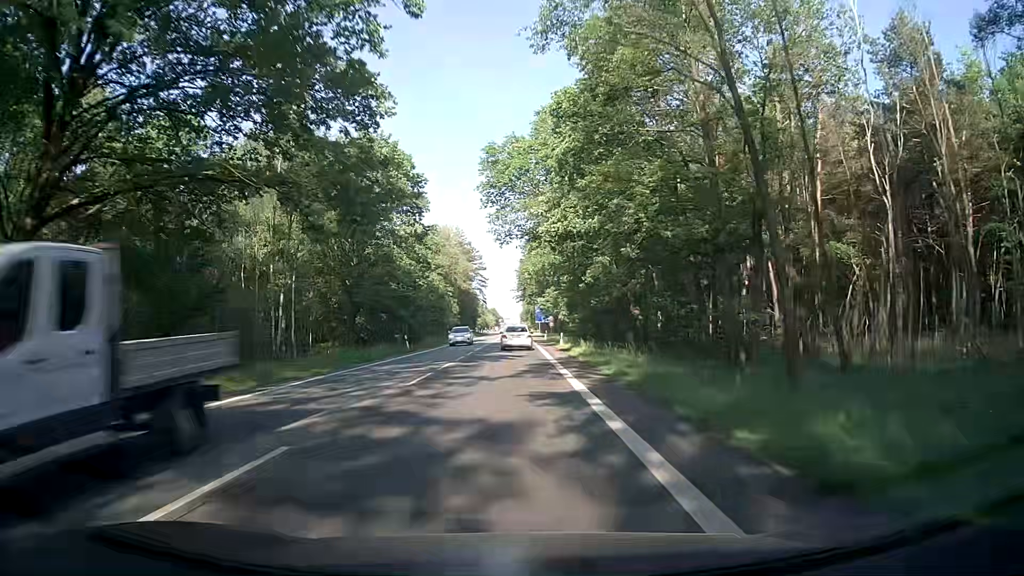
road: secondary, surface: asphalt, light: Day
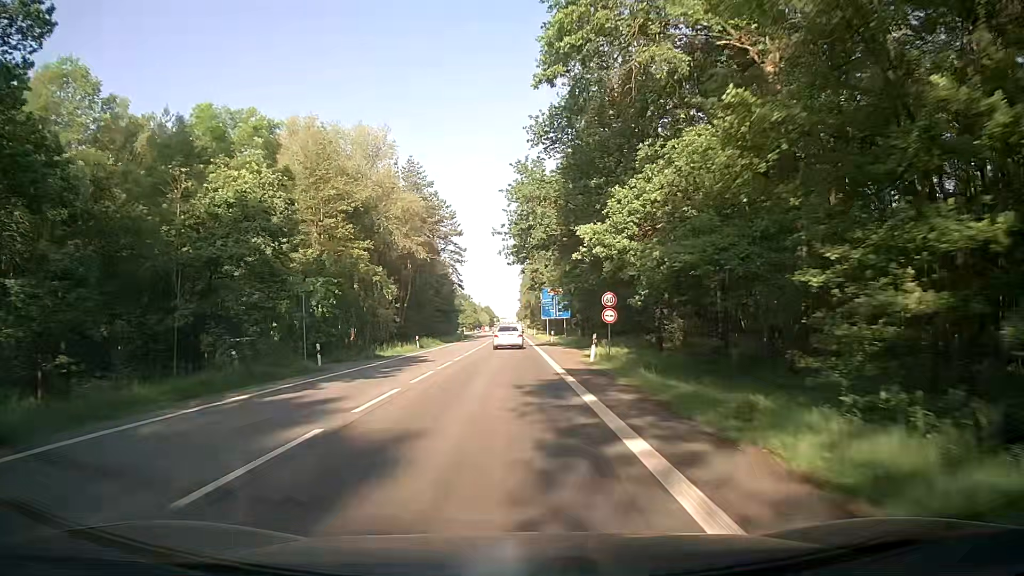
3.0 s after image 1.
(+0.3, +53.7) m; 0°
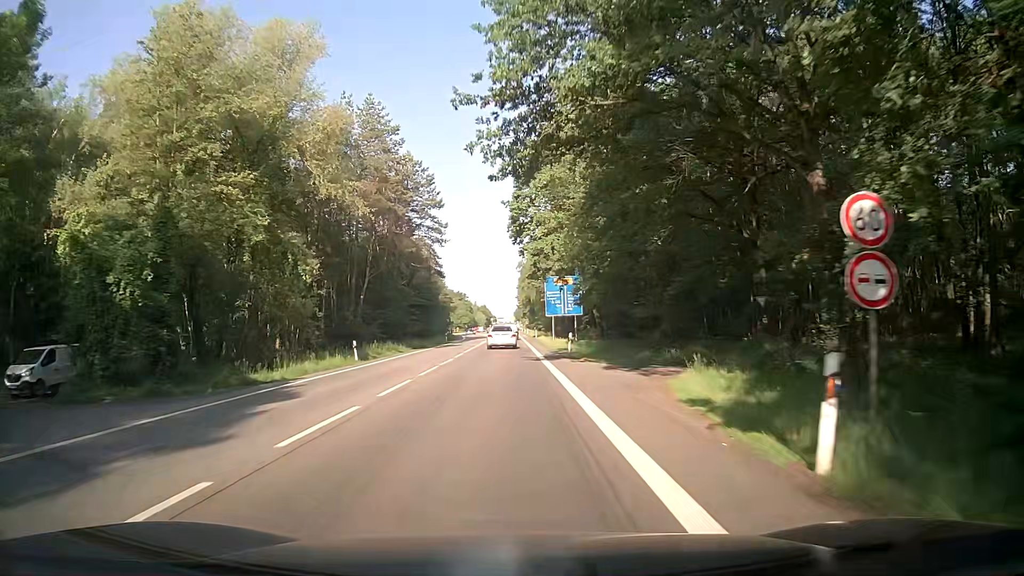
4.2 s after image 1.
(+0.1, +21.5) m; +1°
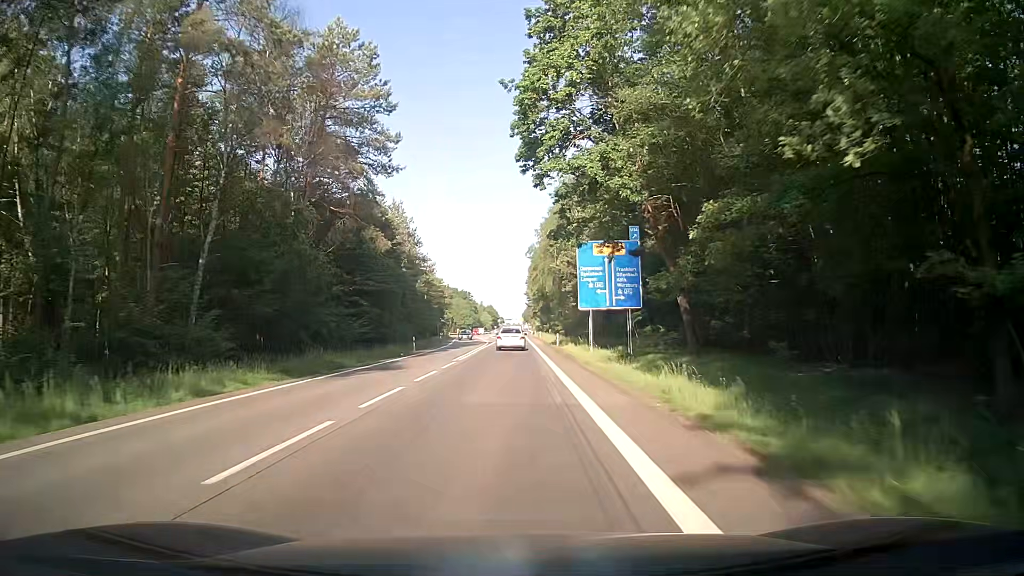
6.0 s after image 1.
(-0.2, +32.3) m; 0°
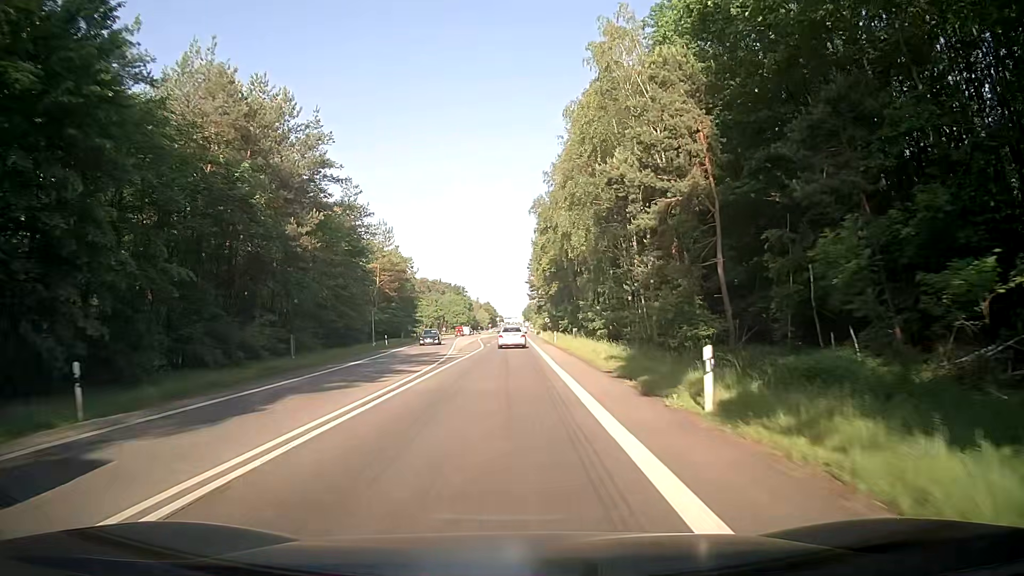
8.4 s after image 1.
(-0.1, +43.0) m; 0°
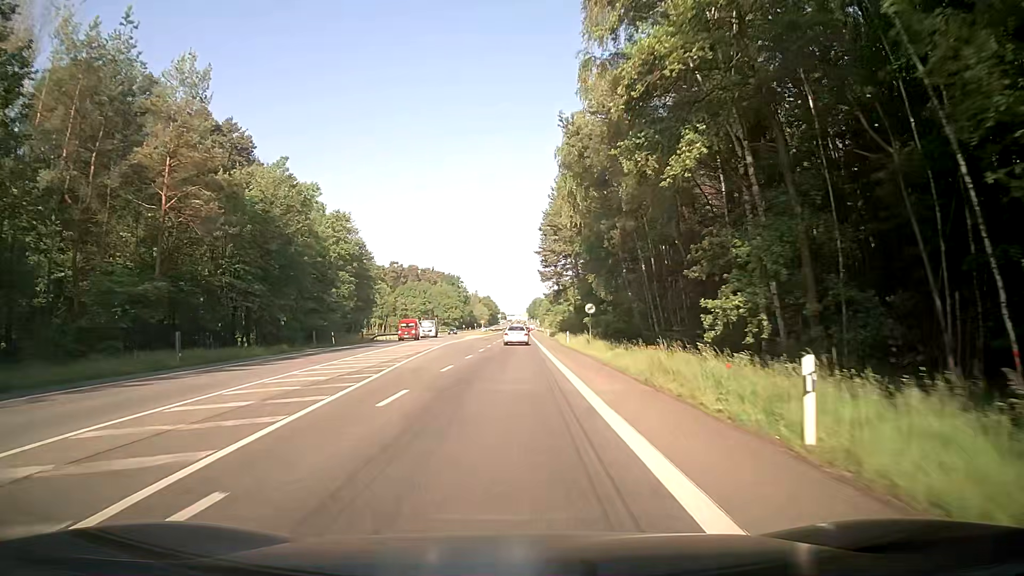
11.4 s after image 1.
(-0.4, +53.7) m; 0°
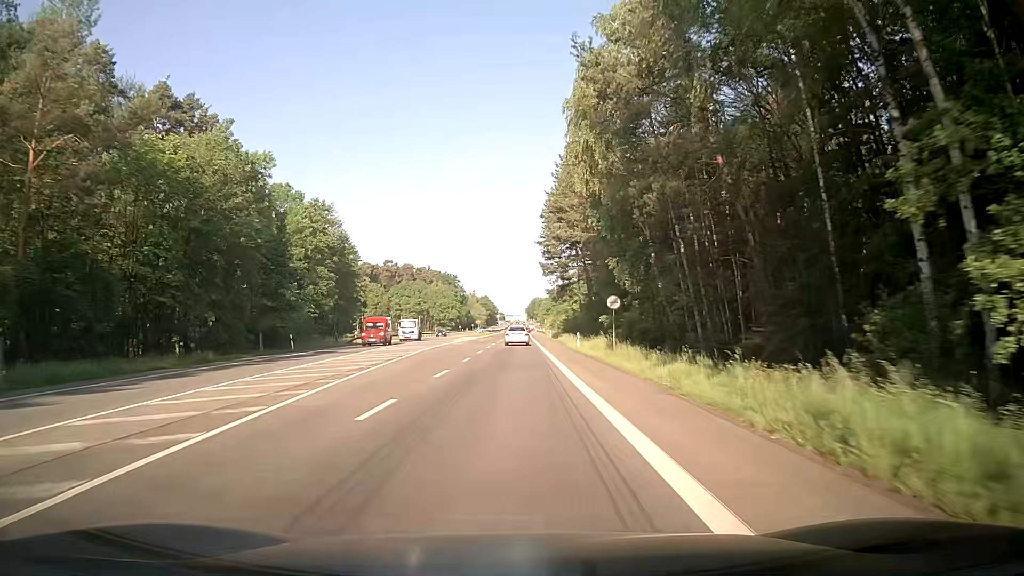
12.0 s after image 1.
(-0.1, +10.7) m; -1°
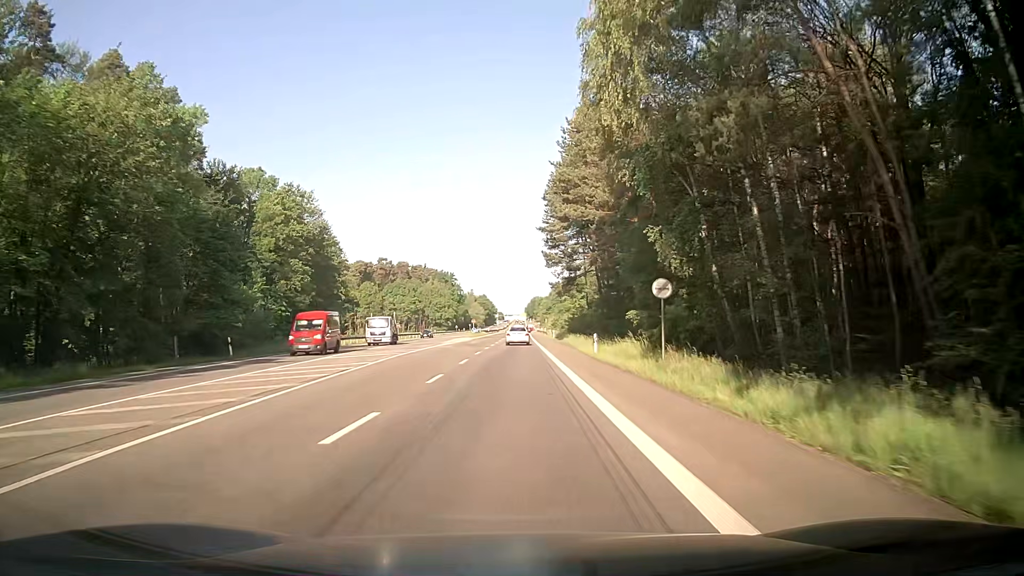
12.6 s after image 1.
(0.0, +10.7) m; 0°
(0, +10) (0, +20) (0, +30) (0, +40) (0, +50) (0, +60) (0, +70) (0, +80) (+1, +90) (+1, +100) m
